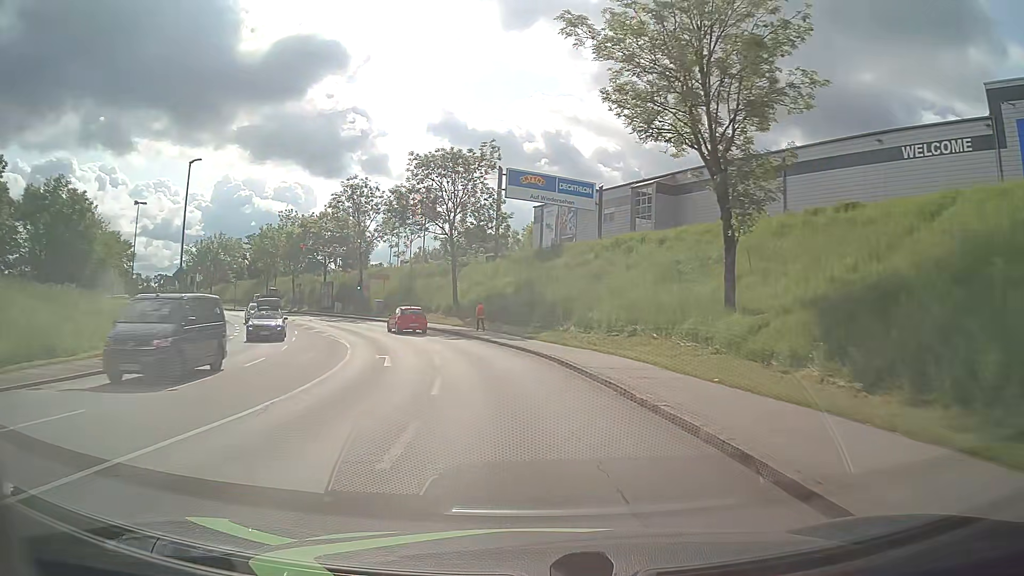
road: tertiary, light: Day
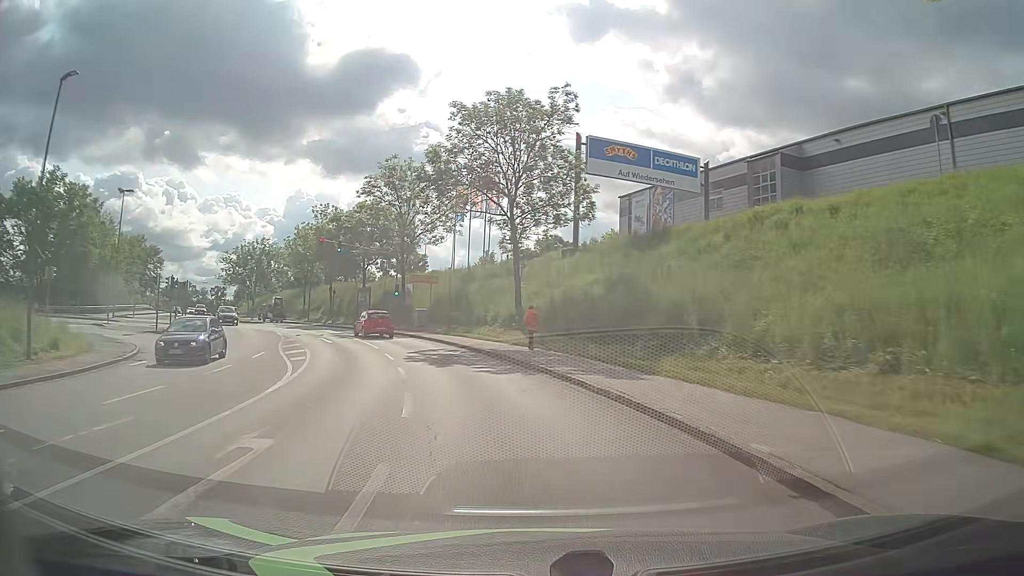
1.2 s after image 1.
(-0.8, +14.9) m; -7°
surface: asphalt
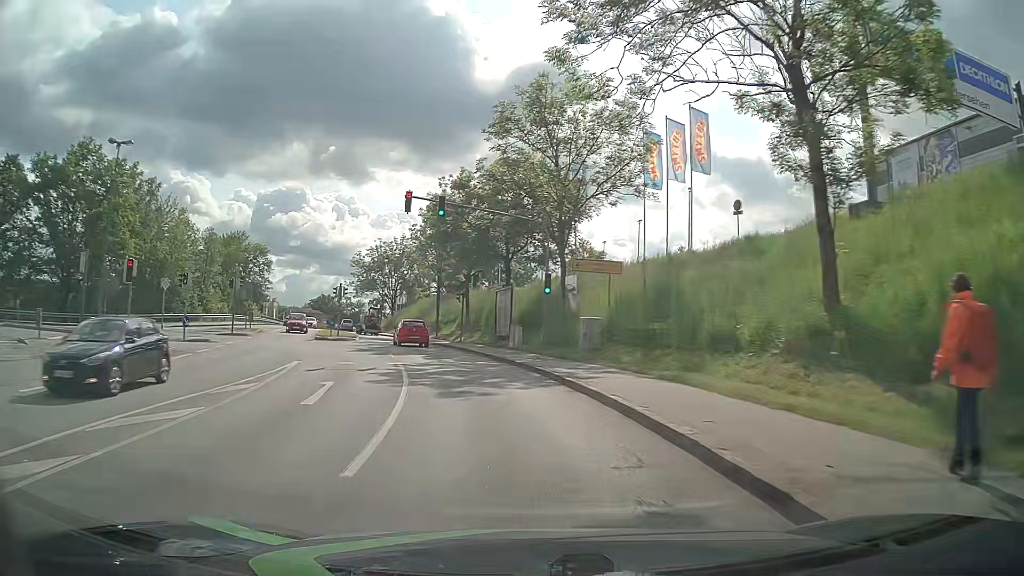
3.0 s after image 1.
(-2.7, +21.9) m; -15°
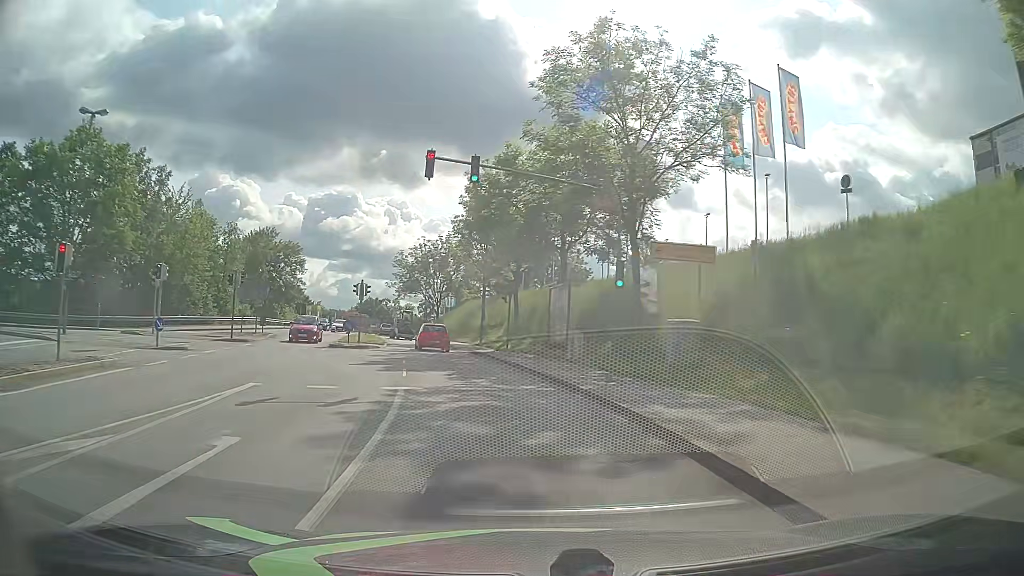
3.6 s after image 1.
(-0.3, +7.4) m; -5°
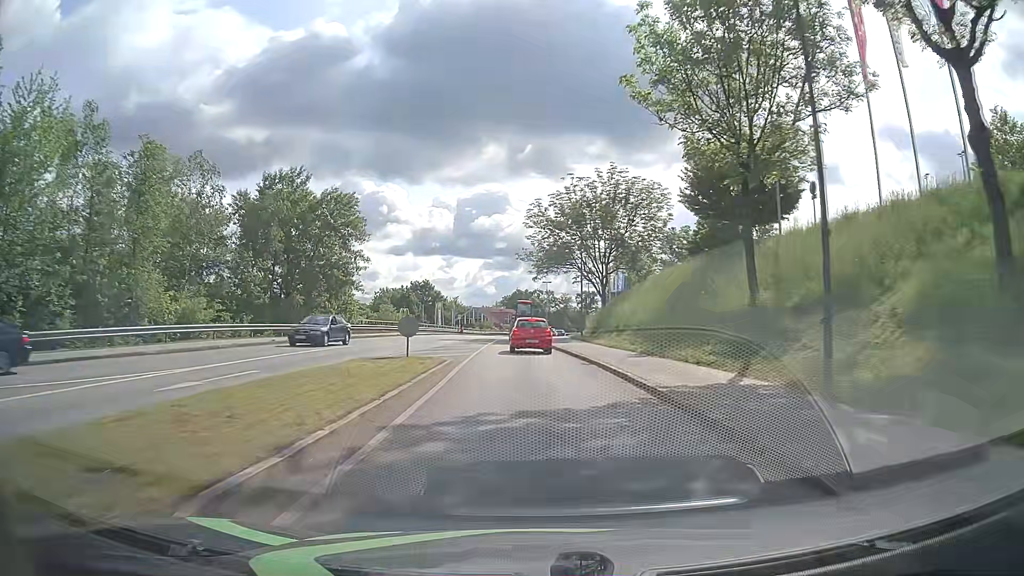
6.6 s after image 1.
(-5.2, +36.7) m; -13°
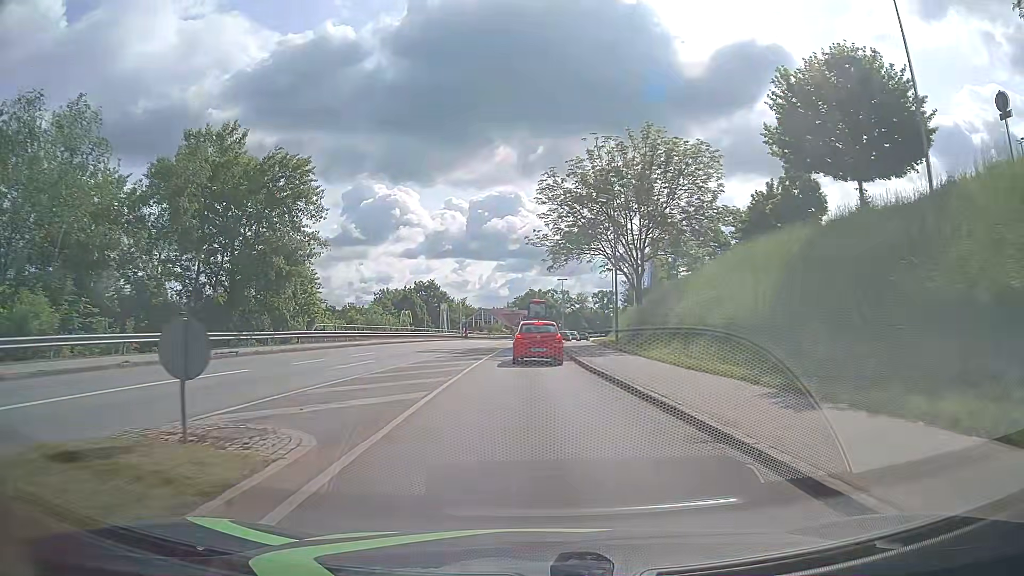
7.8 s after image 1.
(-0.1, +12.8) m; -1°
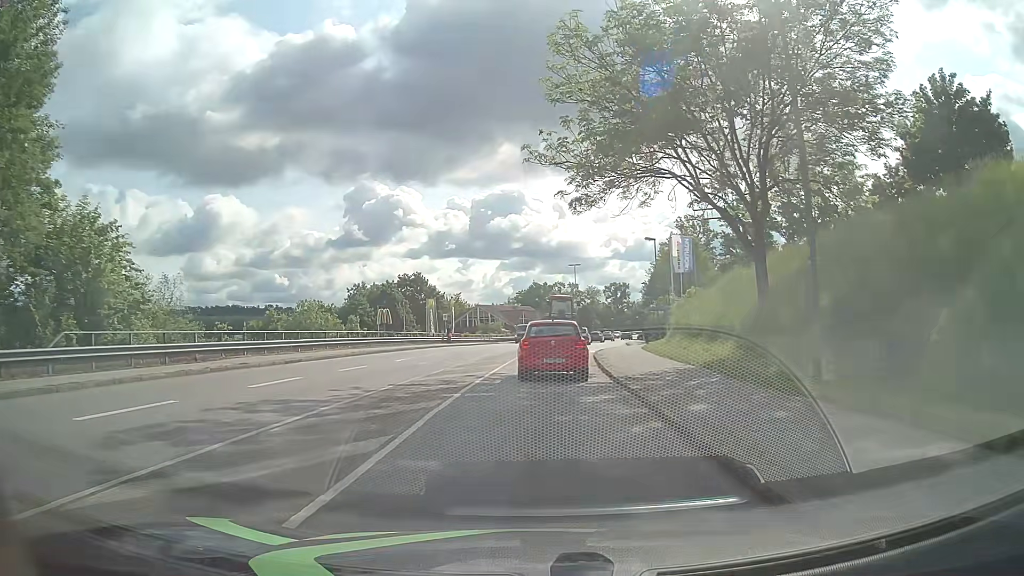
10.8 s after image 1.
(-0.3, +23.7) m; -1°
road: primary_link
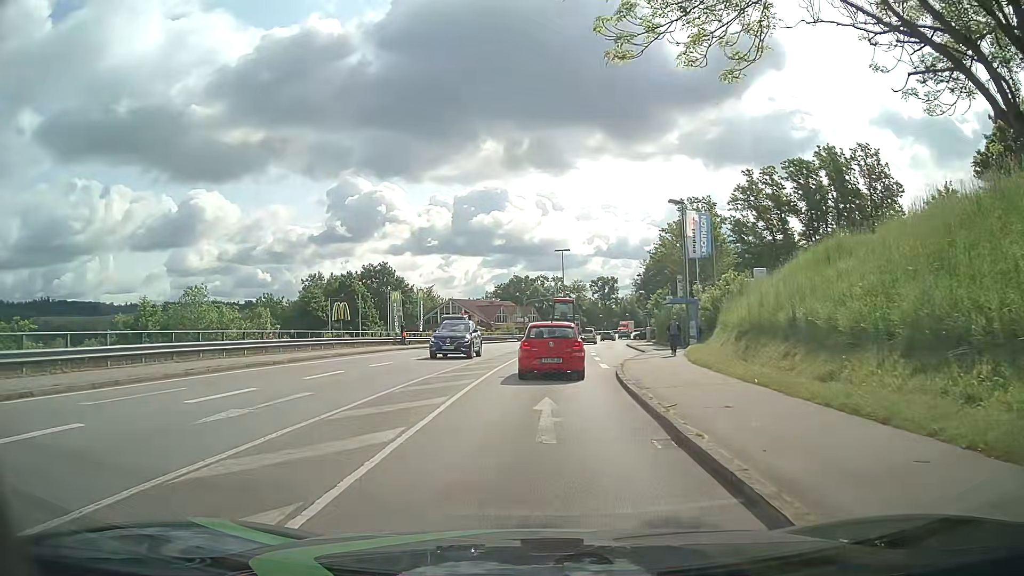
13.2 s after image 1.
(+0.2, +15.1) m; +1°
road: tertiary
(0, +10) (0, +20) (+1, +30) (+2, +40) (+3, +50) (+4, +60) (+6, +70) (+7, +80) (+9, +89) (+11, +99) m
